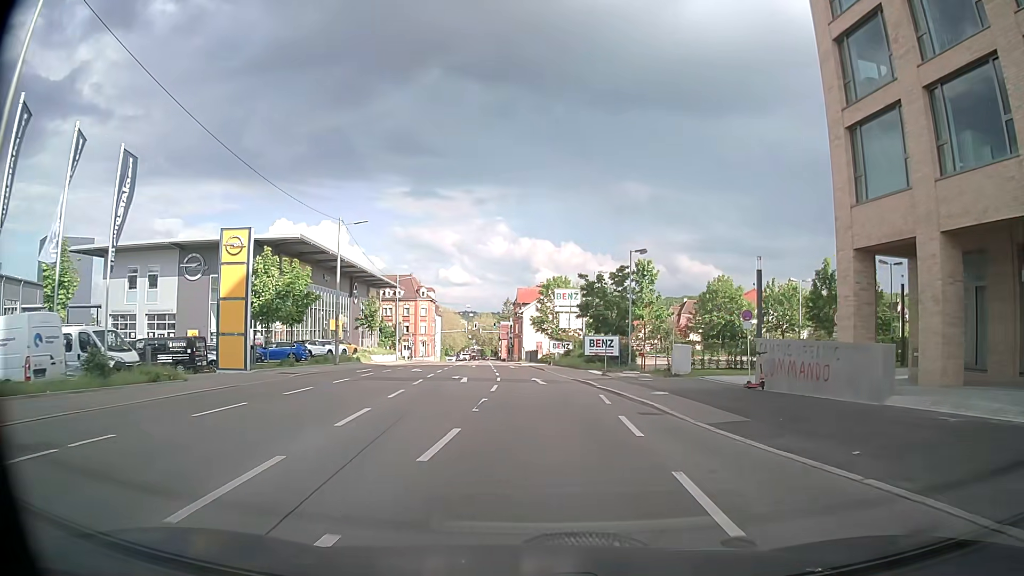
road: secondary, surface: asphalt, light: Day
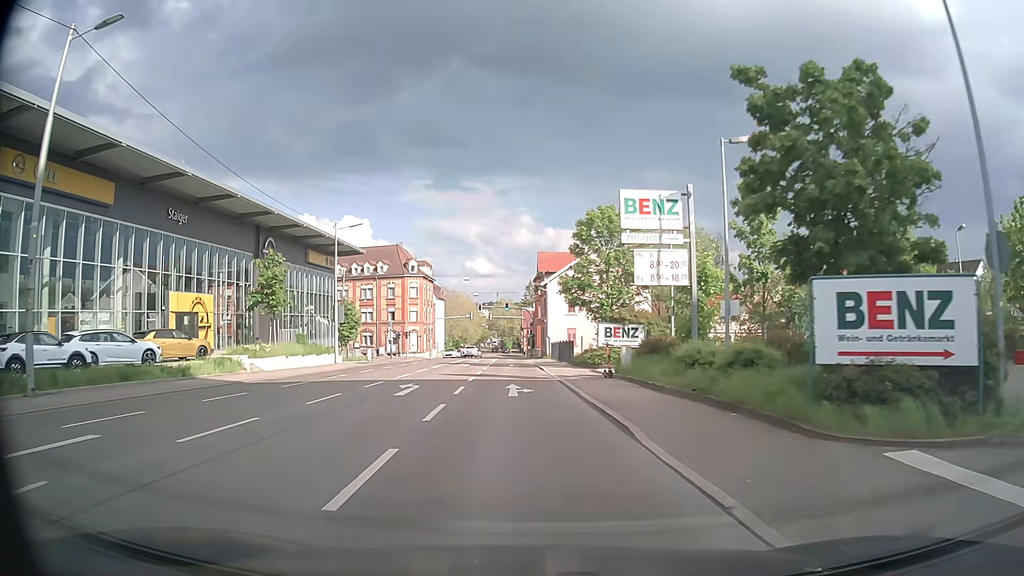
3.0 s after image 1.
(+0.6, +32.9) m; 0°
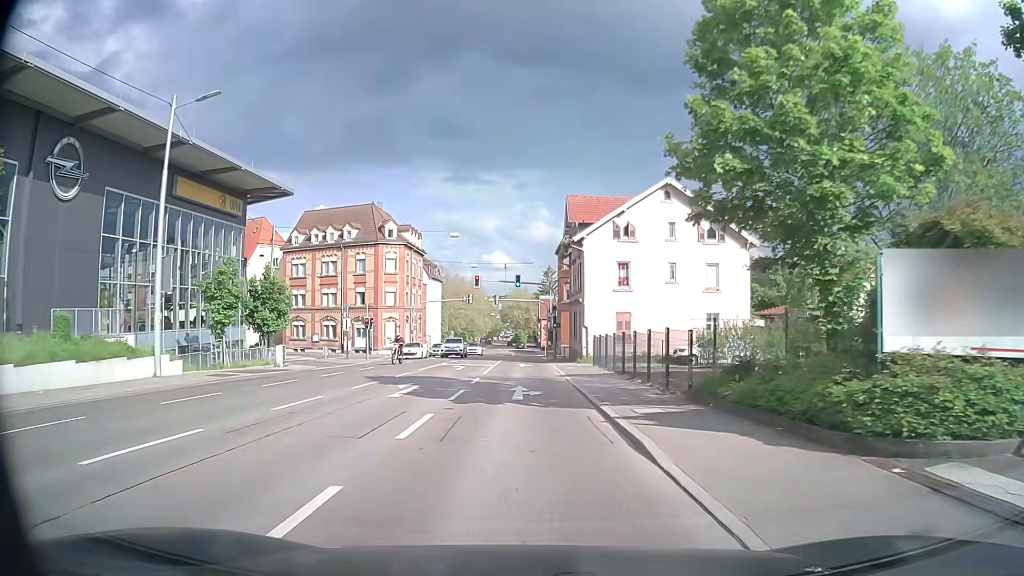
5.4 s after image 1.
(-0.6, +26.5) m; -2°
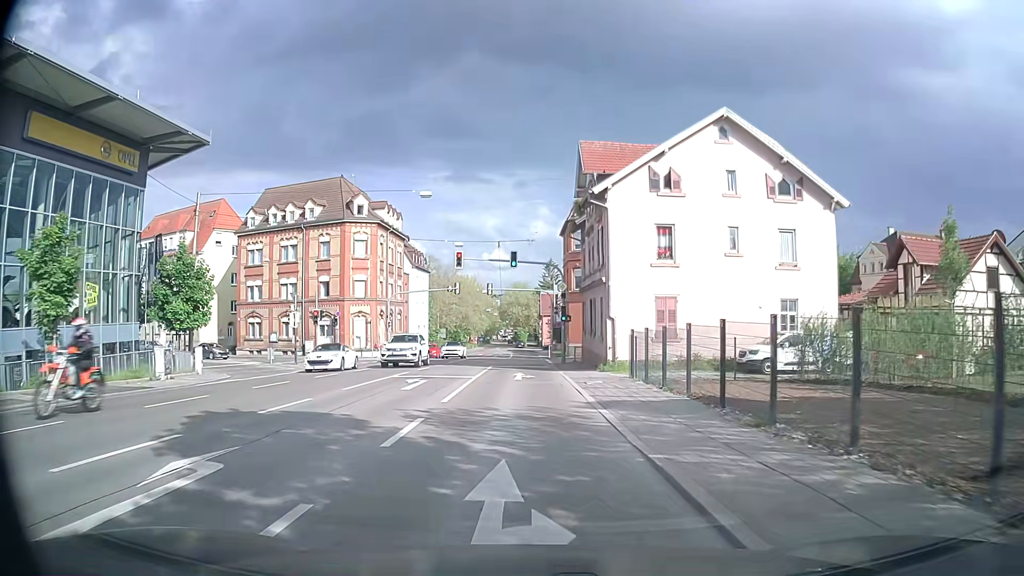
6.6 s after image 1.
(0.0, +12.7) m; 0°
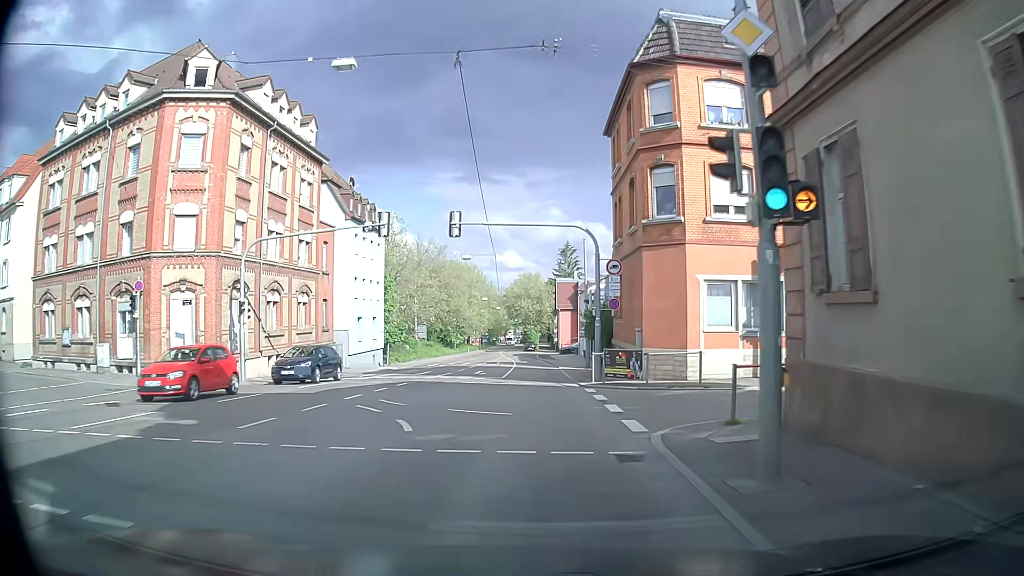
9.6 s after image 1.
(-0.3, +31.9) m; -1°
(0, +10) (0, +20) (0, +30) (0, +40) (0, +50) (0, +60) (0, +70) (-1, +80) (-2, +90) (-2, +100) m
